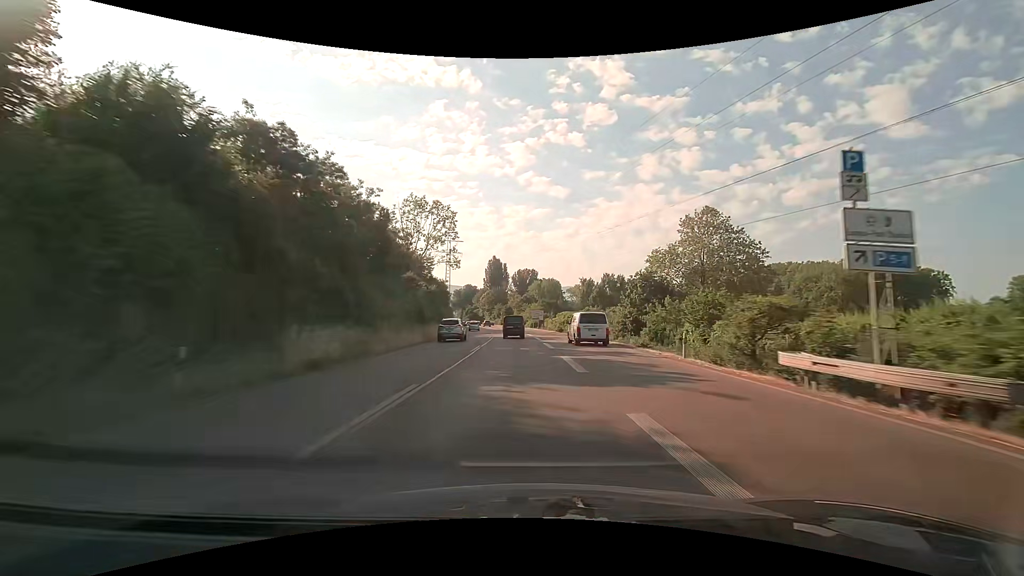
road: trunk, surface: asphalt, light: Day
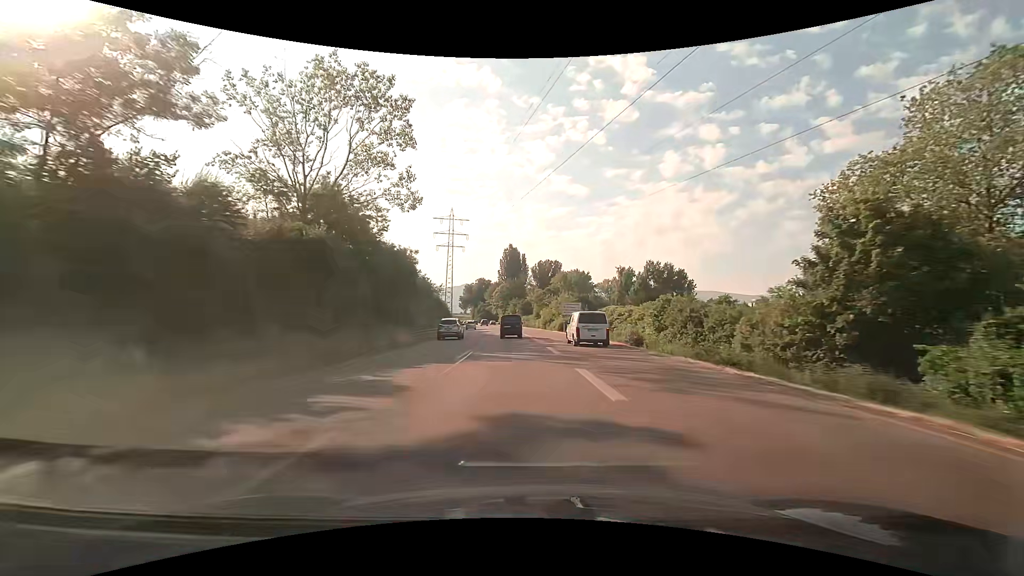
(-0.8, +40.9) m; -2°
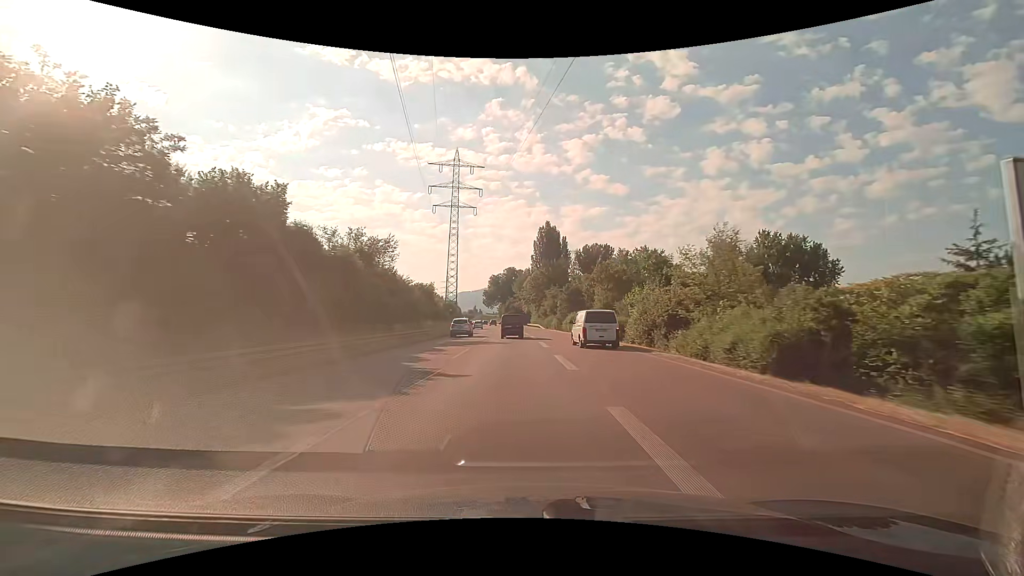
(-1.8, +54.7) m; -4°
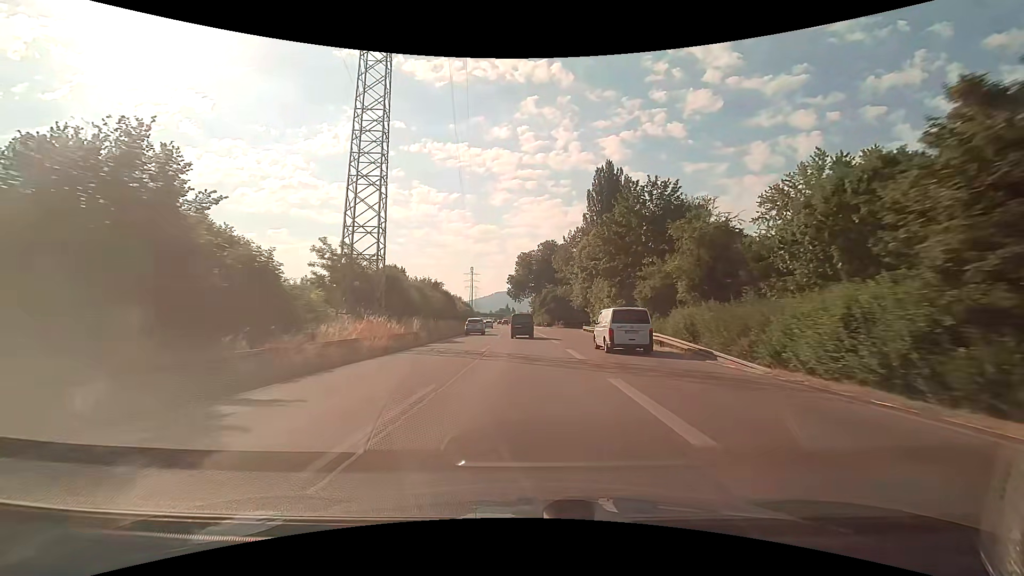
(-2.7, +68.2) m; -4°
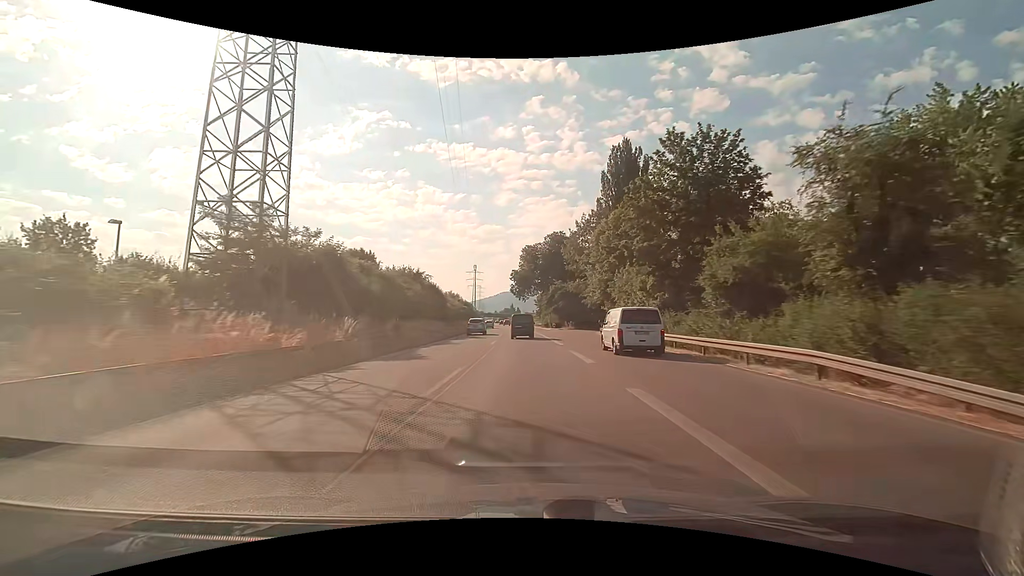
(-0.1, +13.6) m; 0°
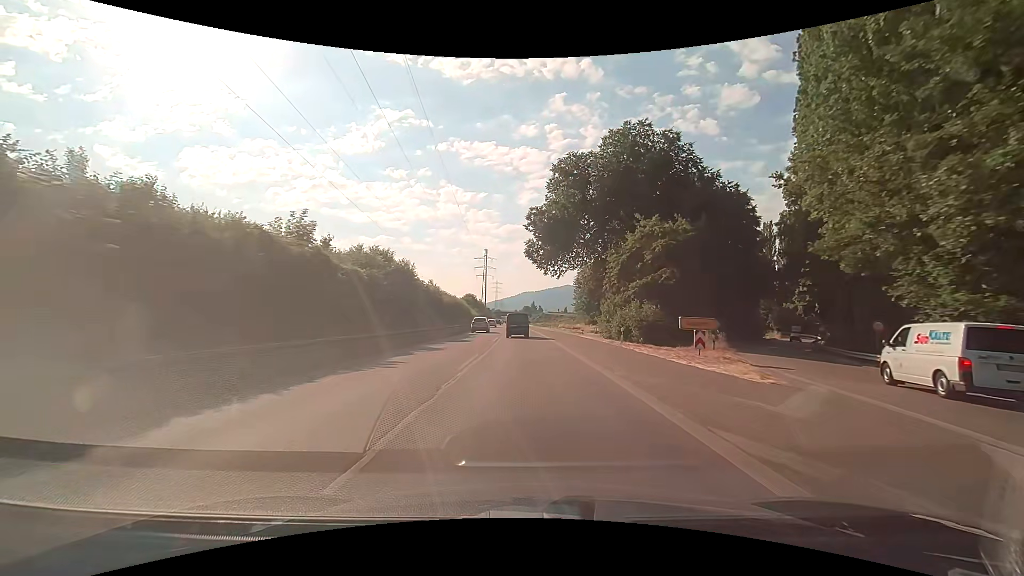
(-1.7, +67.7) m; -3°
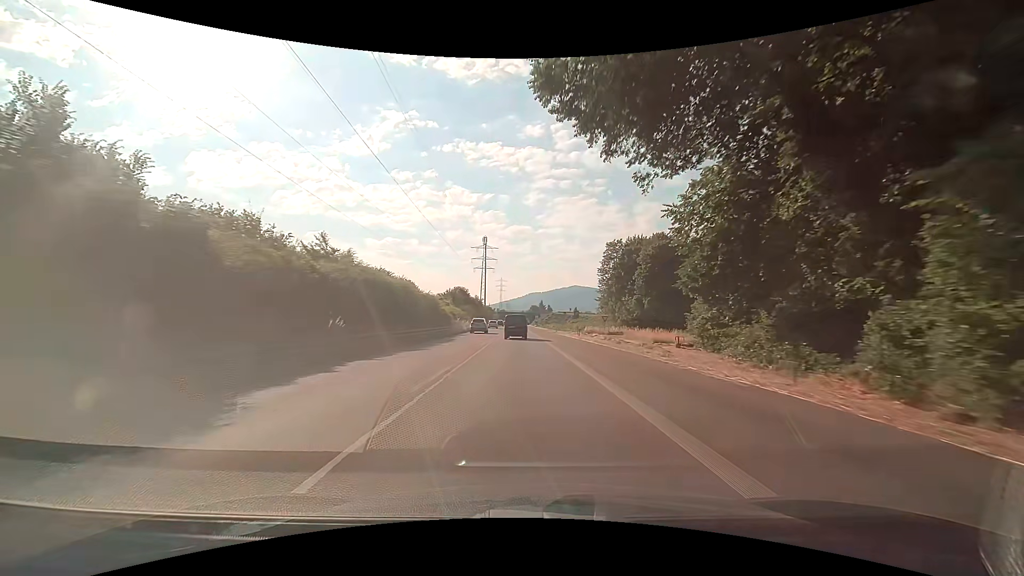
(-0.3, +40.4) m; -1°
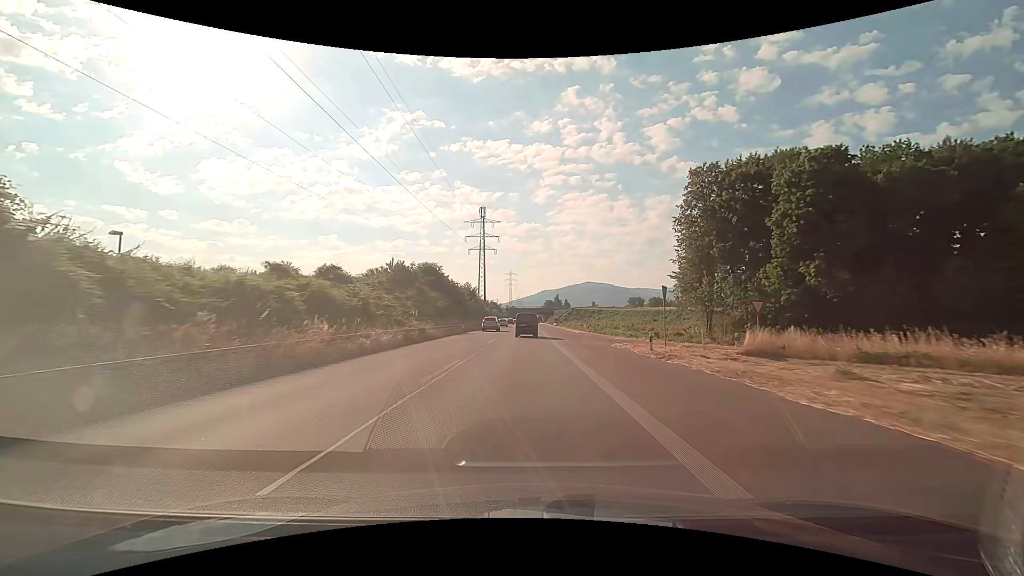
(-0.7, +52.7) m; -1°
(0, +10) (0, +20) (0, +30) (0, +40) (-1, +50) (-1, +60) (-1, +70) (-1, +80) (-1, +90) (-1, +100) m
